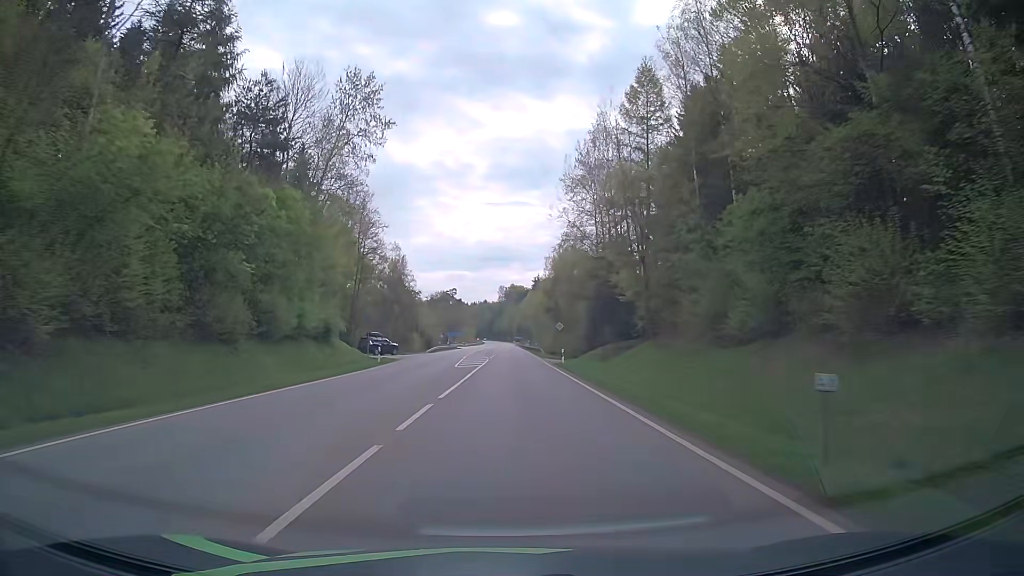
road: secondary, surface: asphalt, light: Day
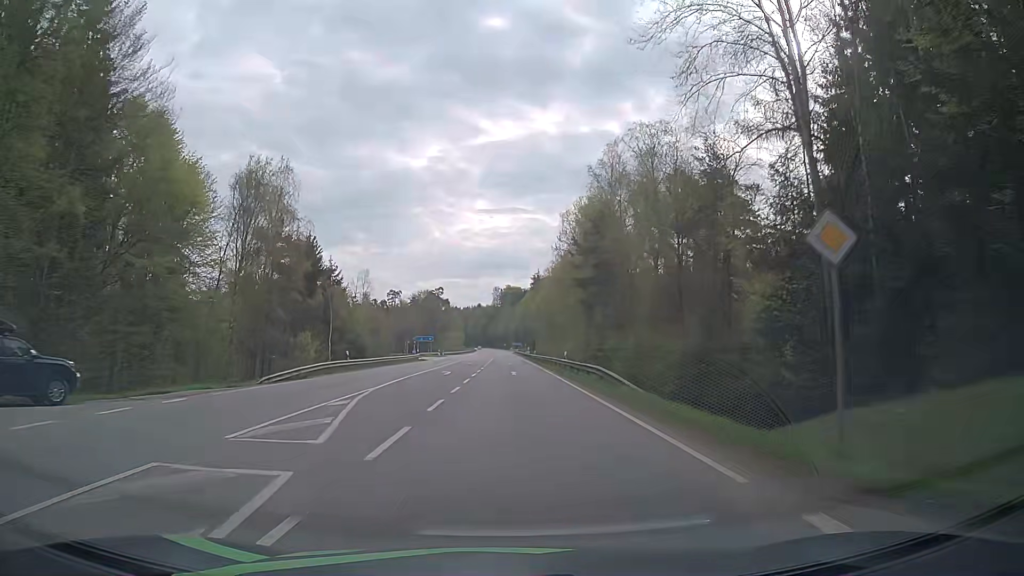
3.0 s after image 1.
(+0.5, +52.7) m; 0°
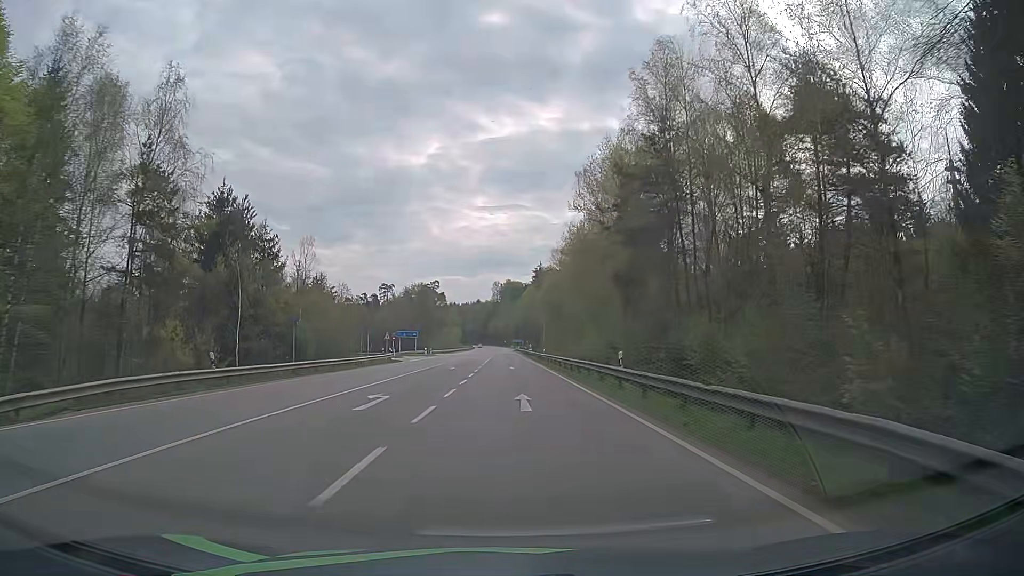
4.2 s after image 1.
(+0.2, +20.3) m; +1°
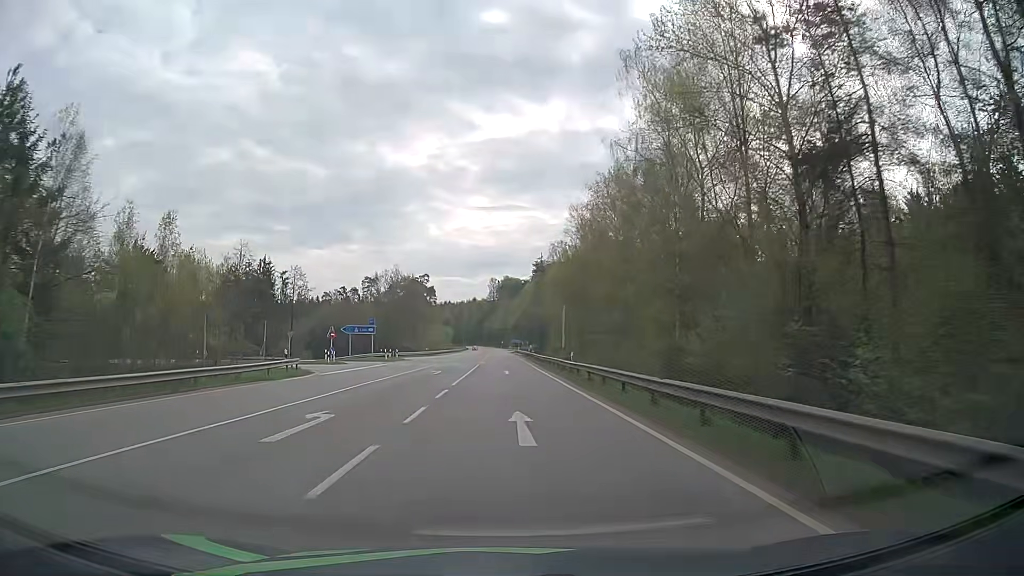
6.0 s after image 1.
(0.0, +30.0) m; +1°
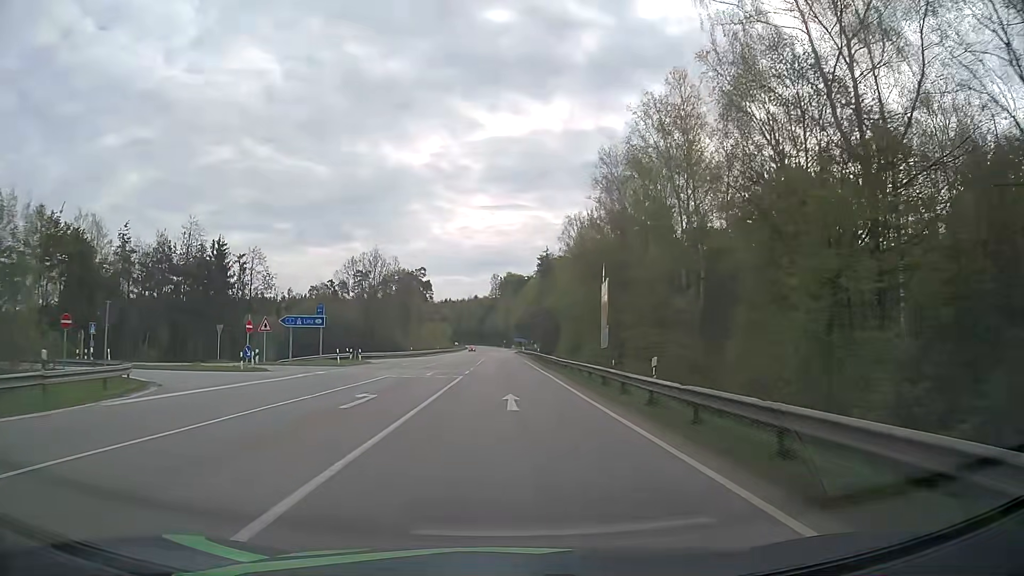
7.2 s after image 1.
(-0.2, +19.8) m; 0°
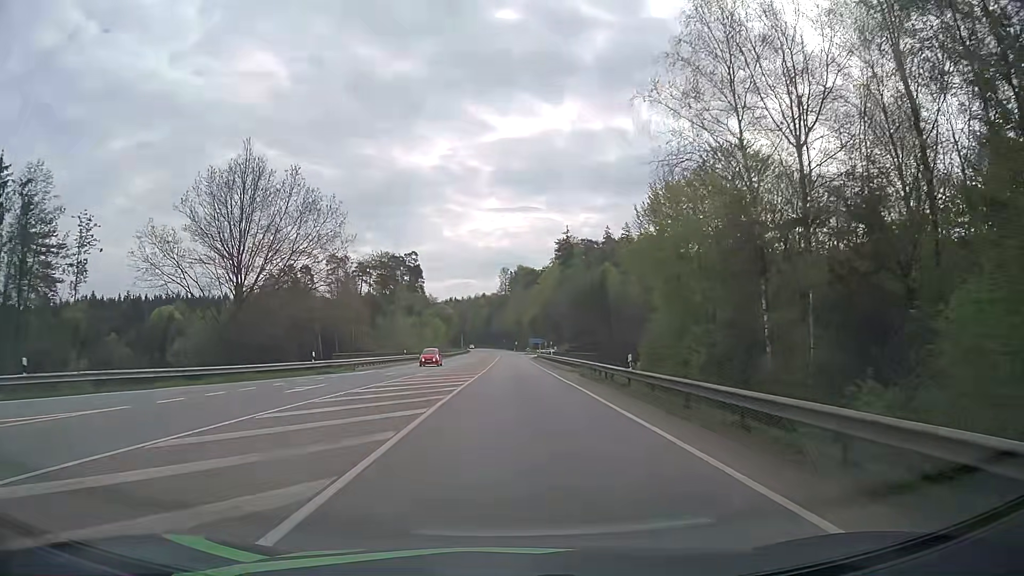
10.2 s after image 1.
(-0.7, +49.0) m; -1°
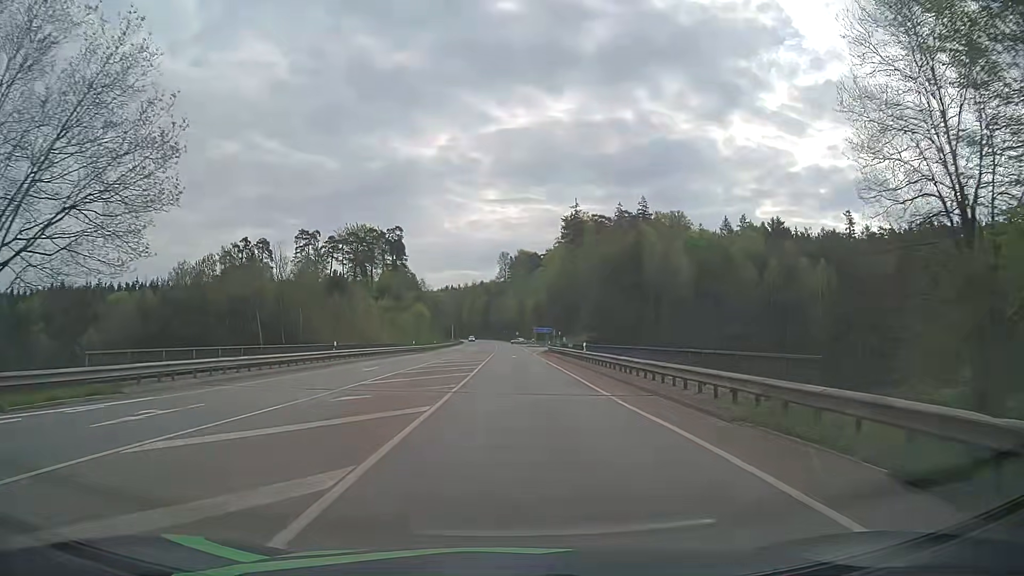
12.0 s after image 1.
(0.0, +28.8) m; 0°
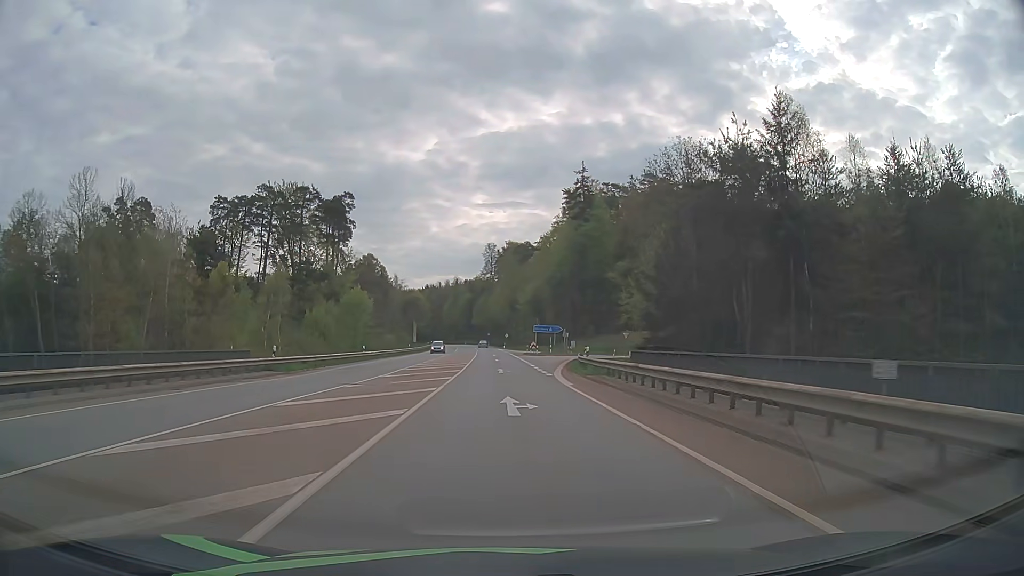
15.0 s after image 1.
(+0.2, +43.7) m; +1°
(0, +10) (0, +20) (0, +30) (+1, +40) (+2, +50) (+3, +60) (+5, +70) (+10, +78) (+17, +86) (+26, +90) m
